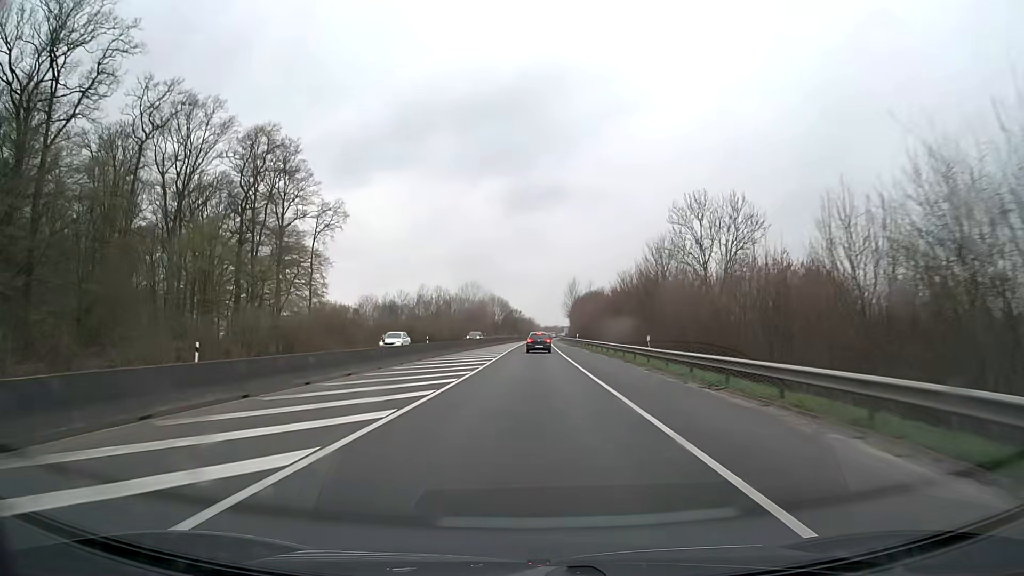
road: trunk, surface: asphalt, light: Day
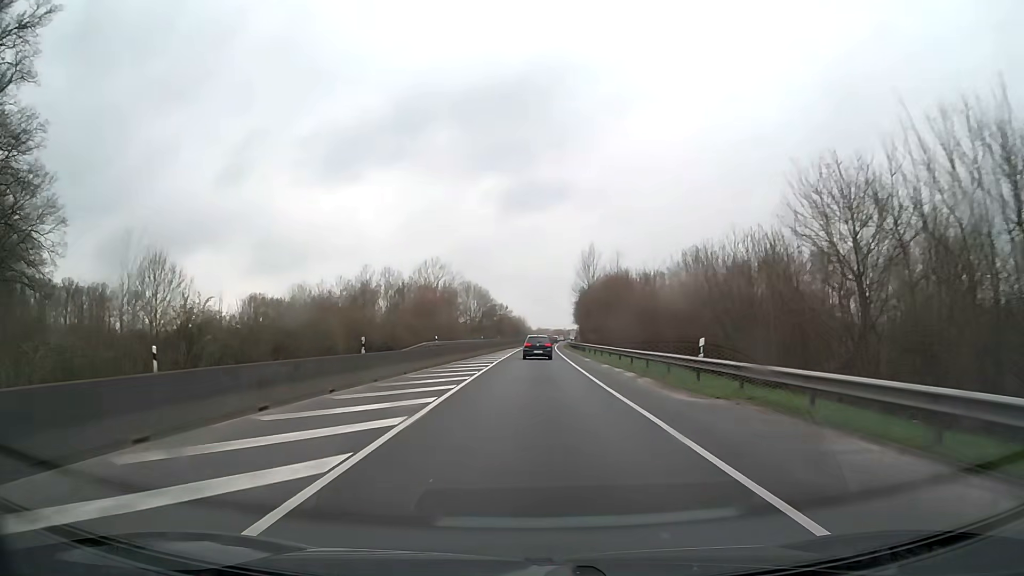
(+0.3, +57.6) m; +1°
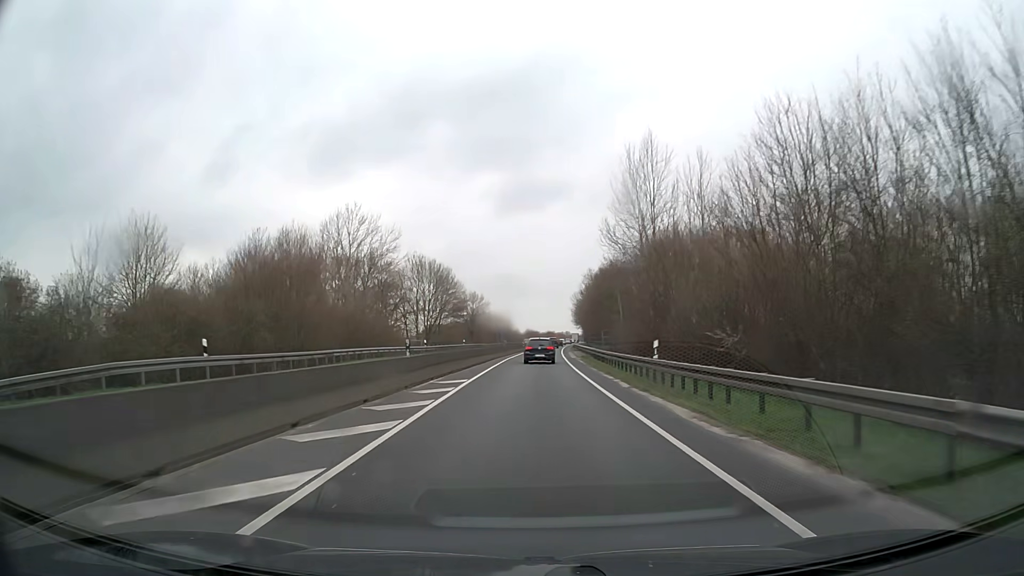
(+0.5, +49.6) m; +1°
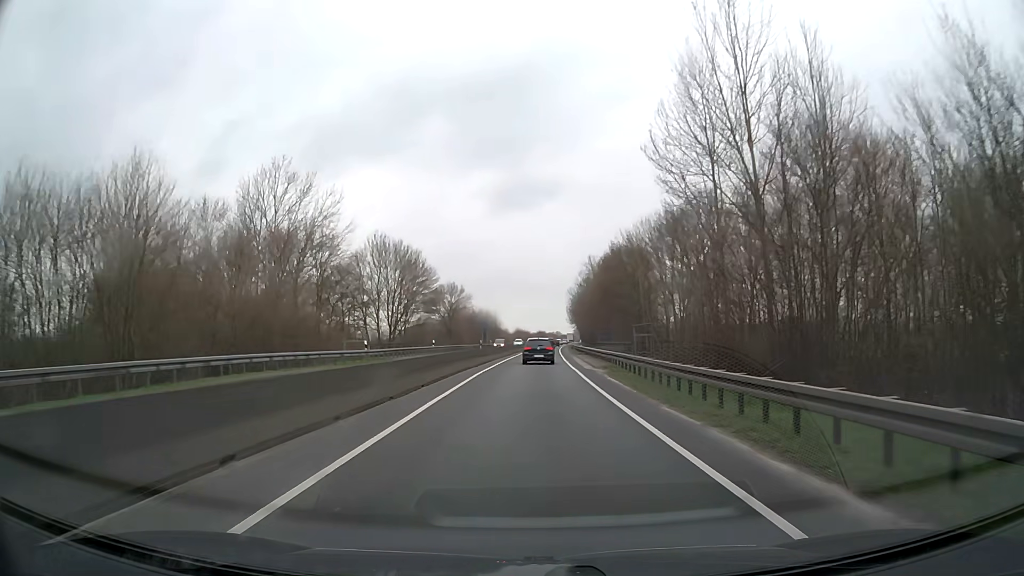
(+0.1, +19.0) m; +1°
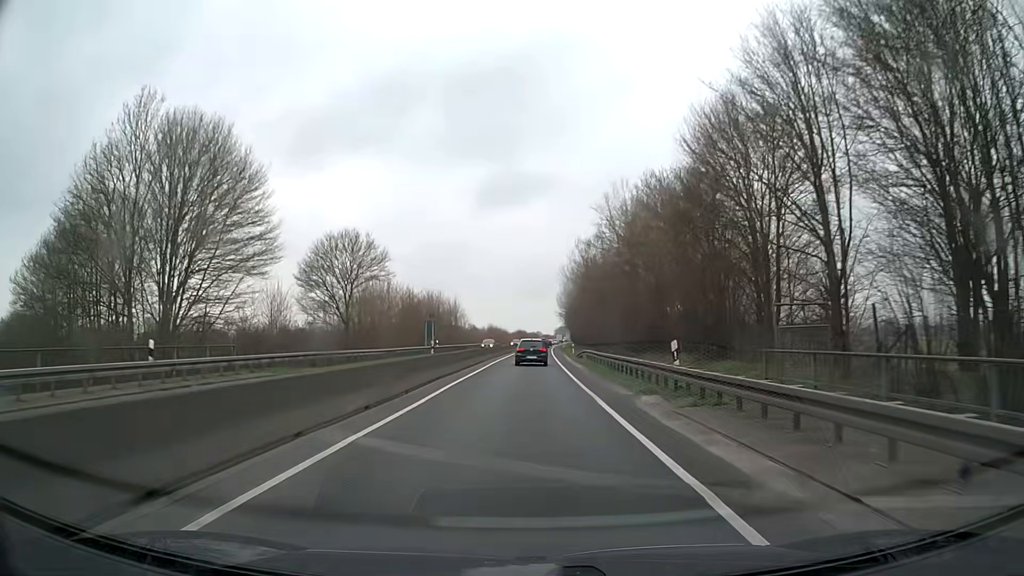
(+0.9, +46.0) m; +2°
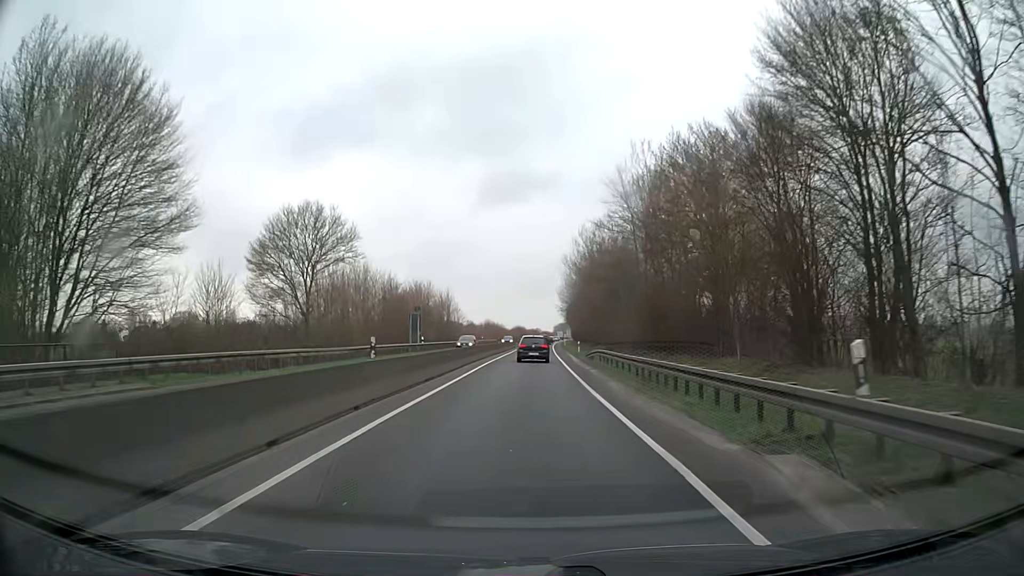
(0.0, +9.1) m; 0°
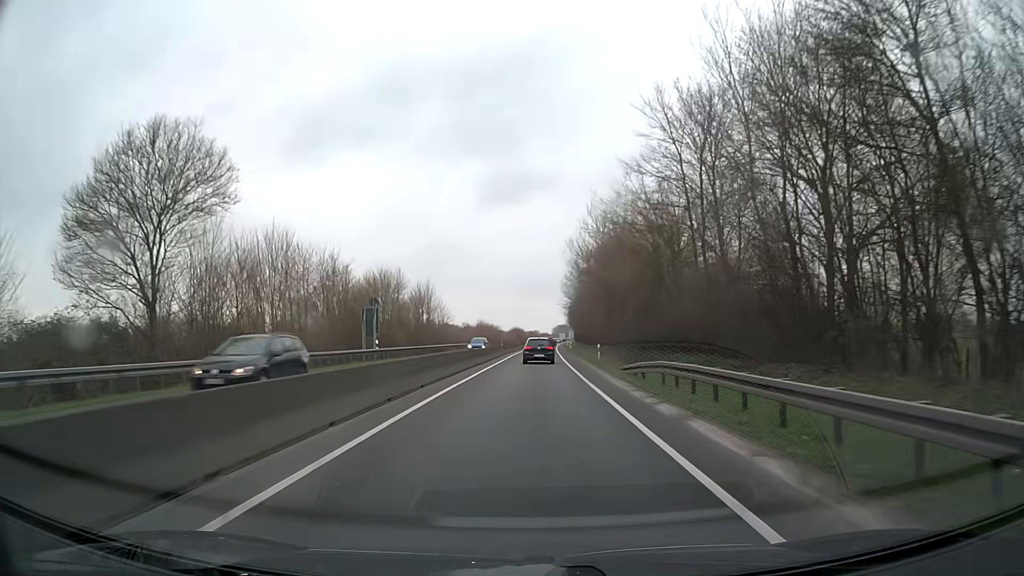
(-0.1, +18.1) m; 0°
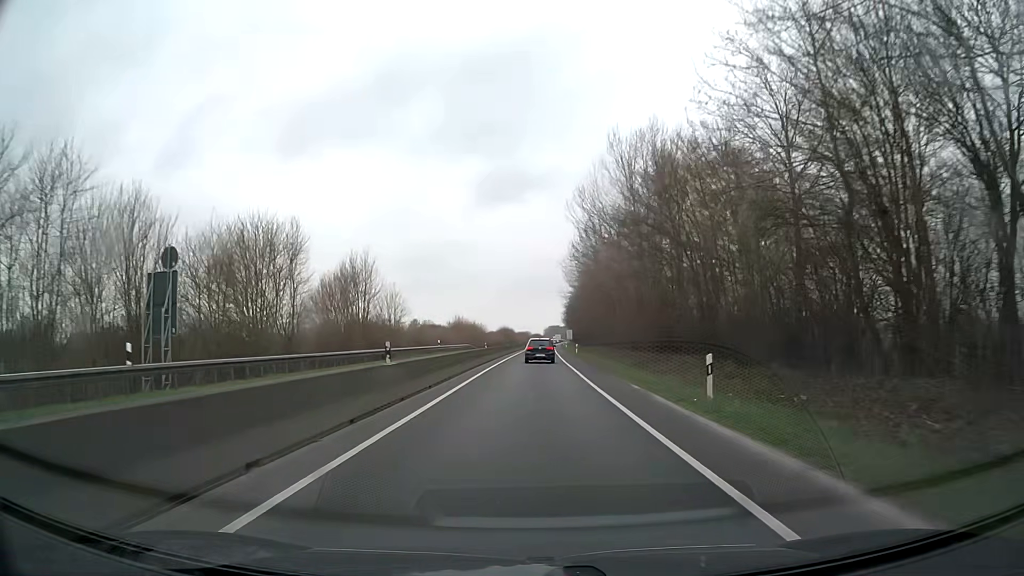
(0.0, +27.5) m; +1°
(0, +10) (0, +20) (0, +30) (0, +40) (0, +50) (+1, +60) (+1, +70) (+1, +80) (+1, +90) (+2, +100) m
